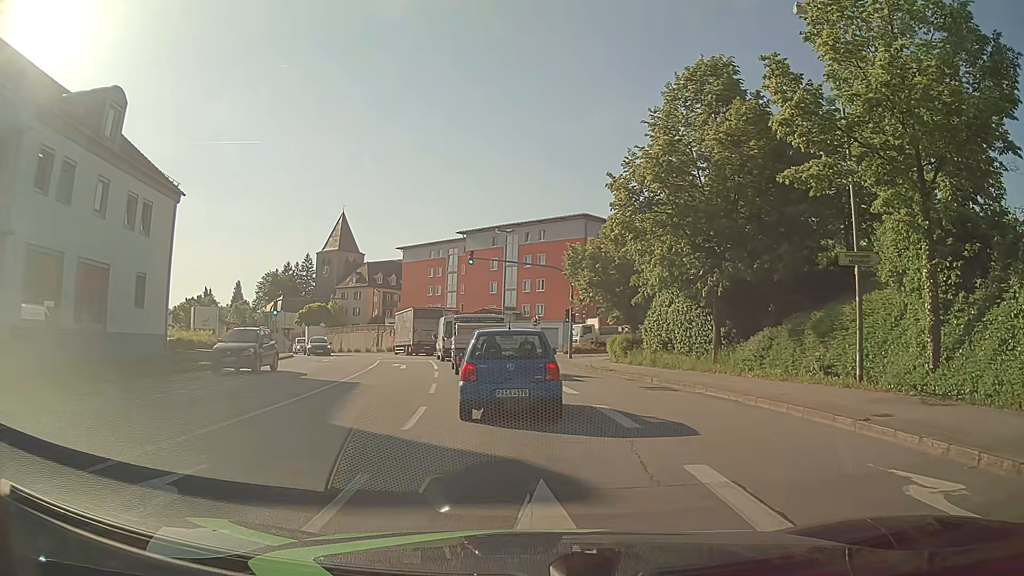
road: tertiary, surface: asphalt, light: Day
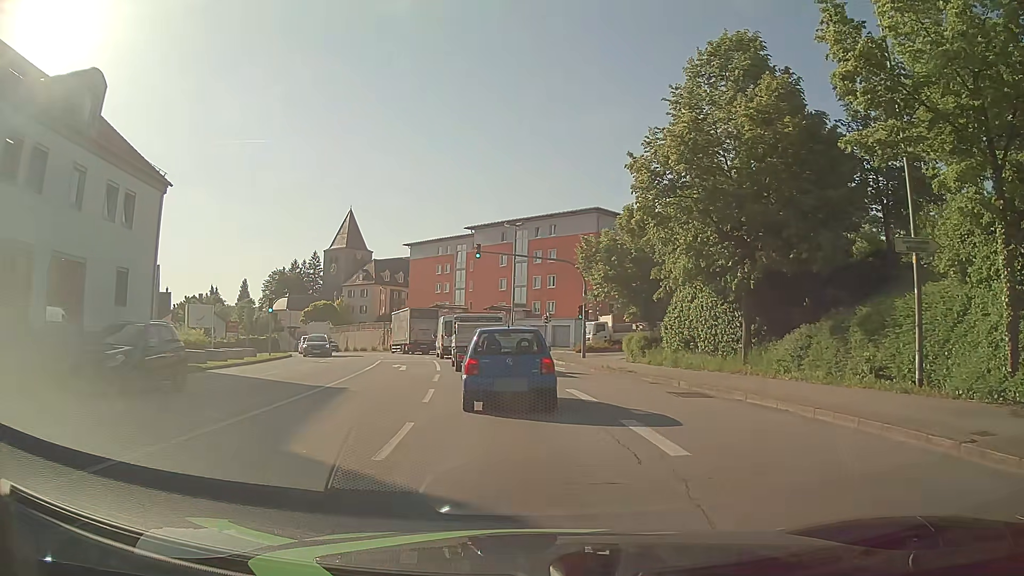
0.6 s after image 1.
(0.0, +2.5) m; -1°
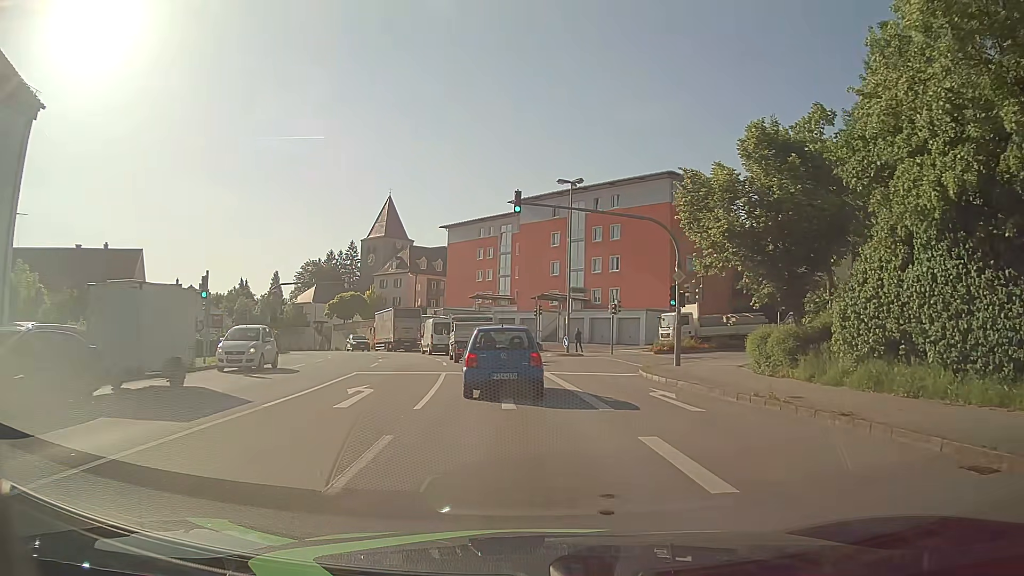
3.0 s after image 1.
(-0.4, +14.0) m; -4°
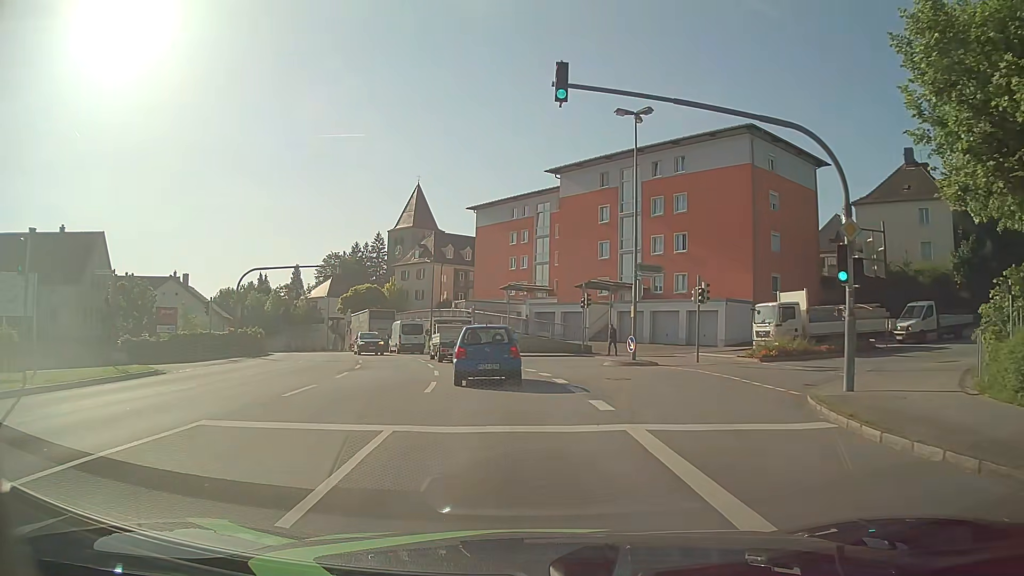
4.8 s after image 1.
(-0.4, +12.7) m; -4°
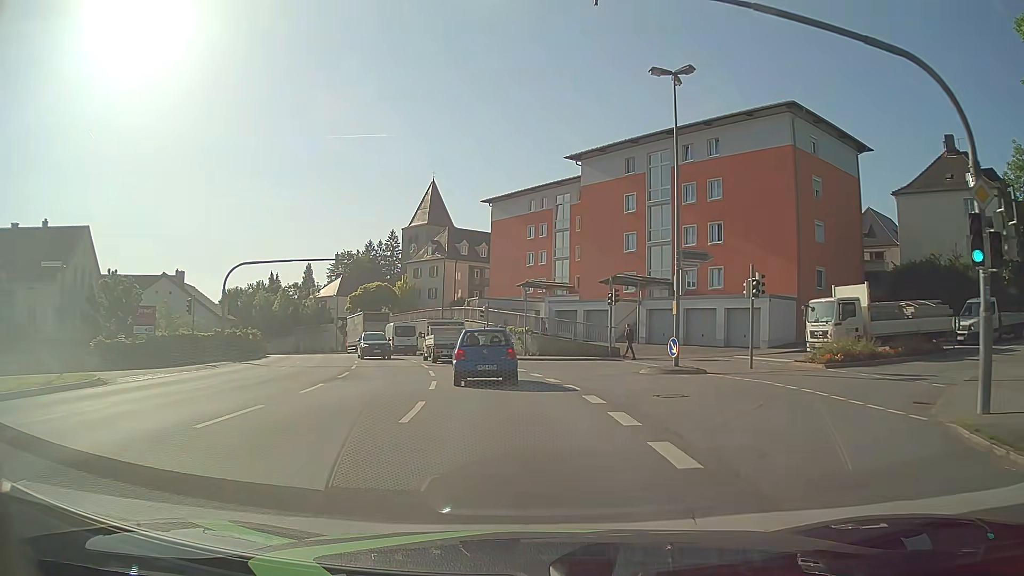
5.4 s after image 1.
(0.0, +4.6) m; -1°
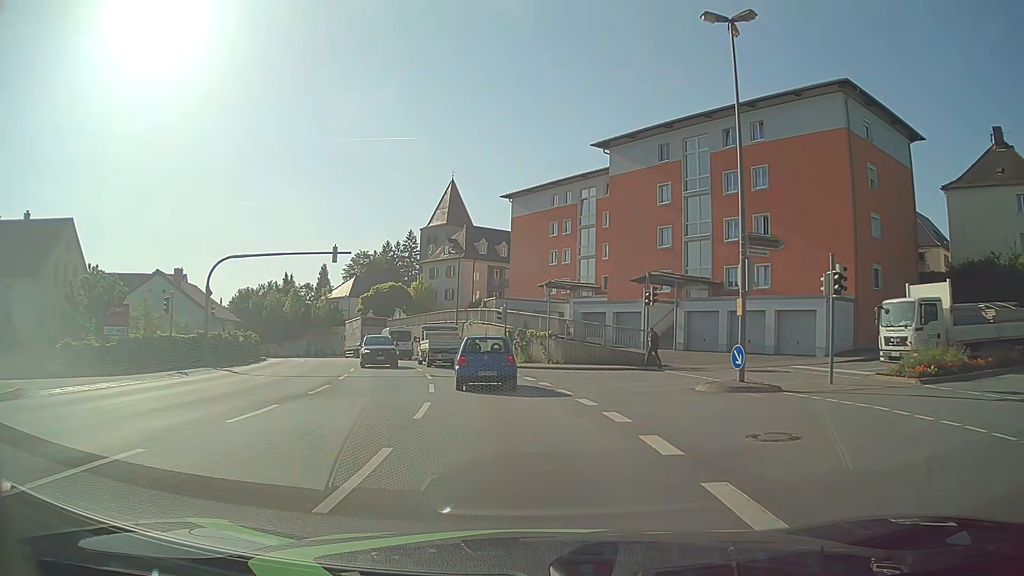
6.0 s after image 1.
(-0.1, +4.8) m; -2°
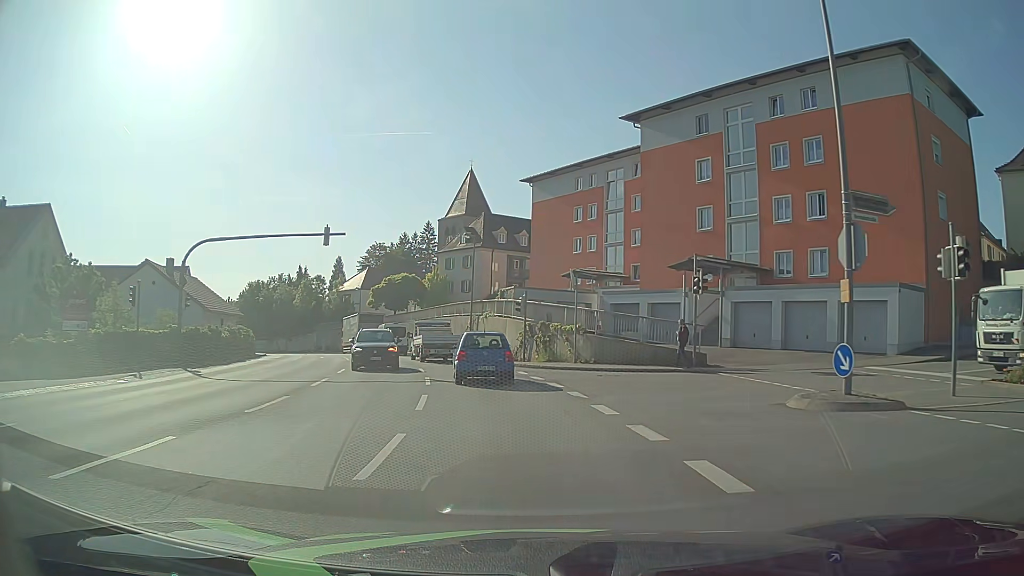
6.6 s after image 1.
(-0.1, +5.0) m; -1°
